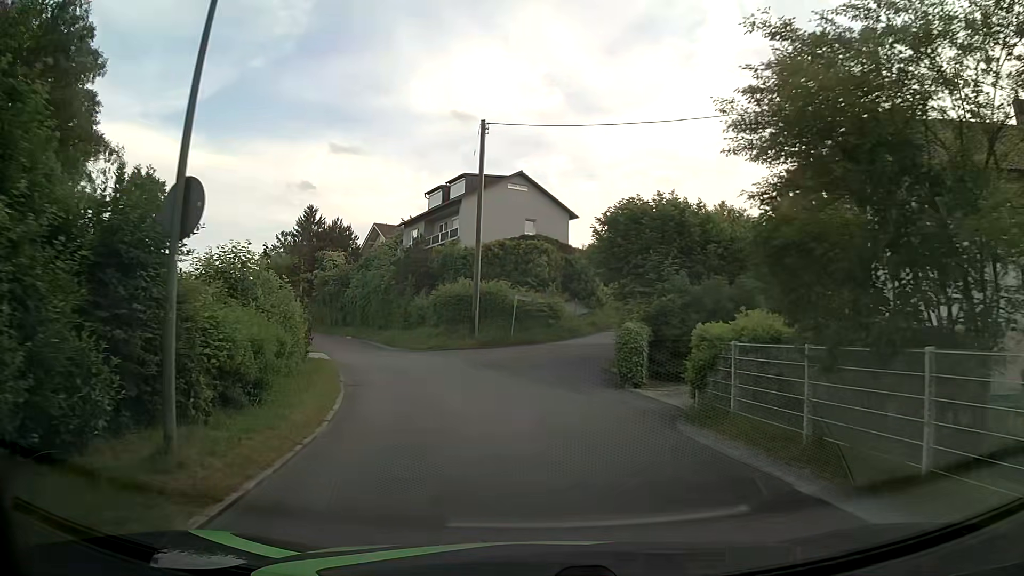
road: residential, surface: asphalt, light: Day
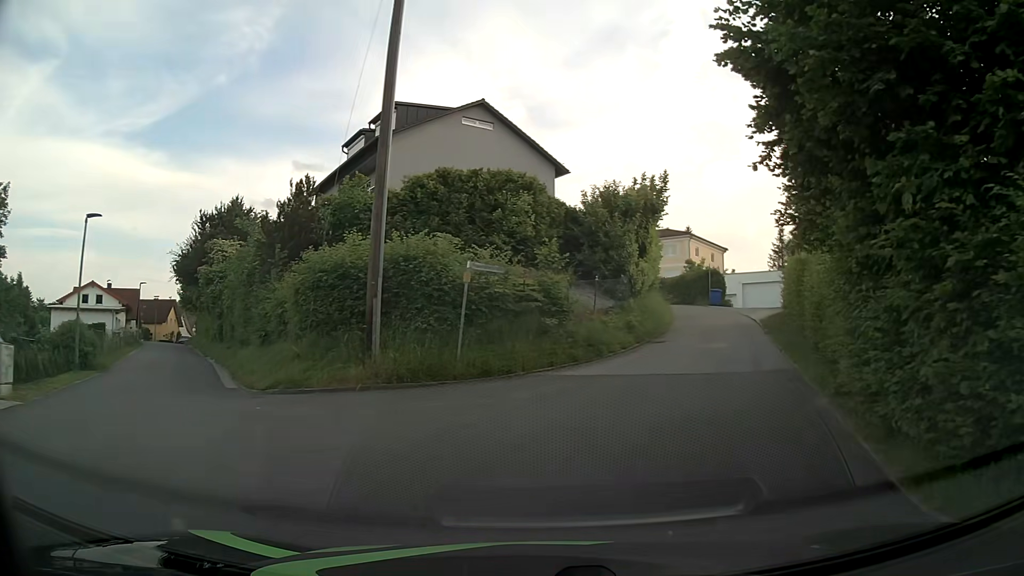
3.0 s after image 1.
(-0.7, +19.9) m; +1°
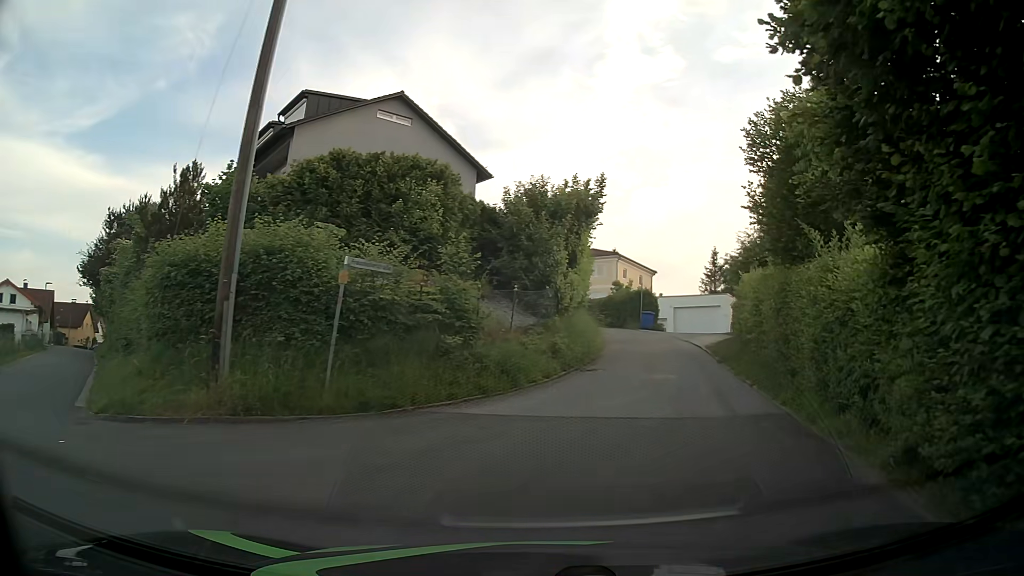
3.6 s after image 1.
(+0.2, +3.7) m; +6°
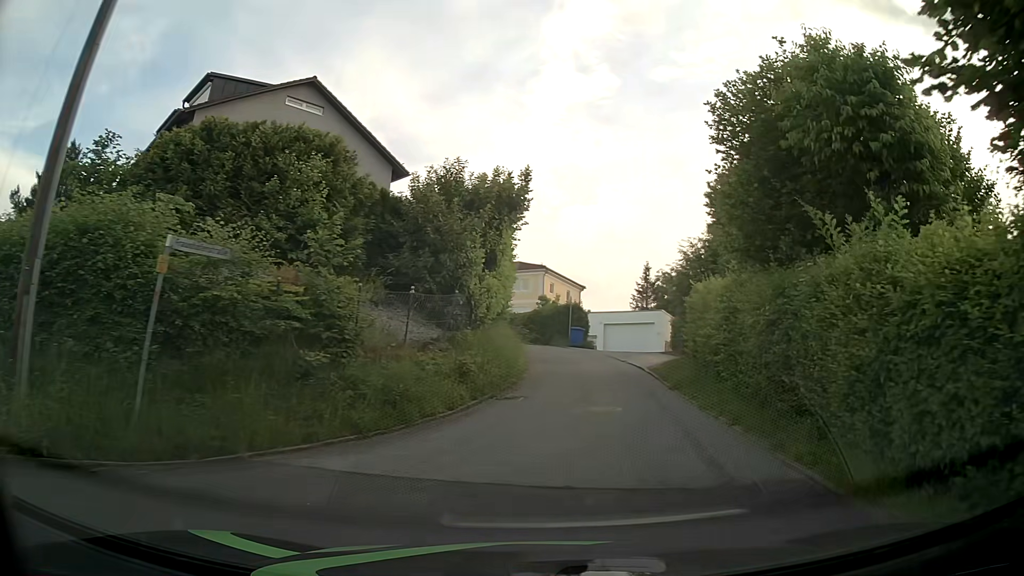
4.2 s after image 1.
(+0.2, +3.5) m; +9°
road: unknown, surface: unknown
